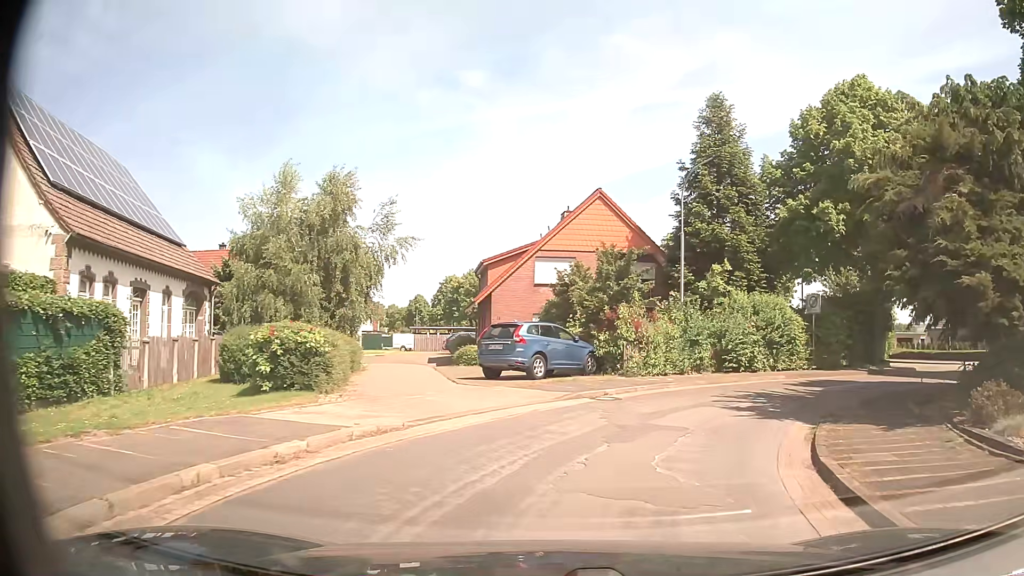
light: Day
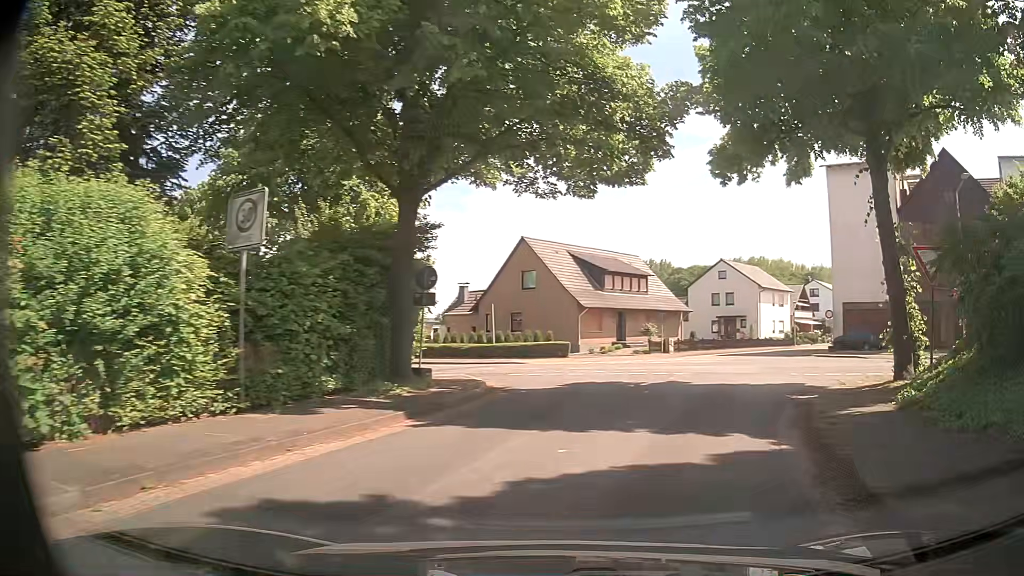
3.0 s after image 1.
(+6.9, +18.8) m; +46°
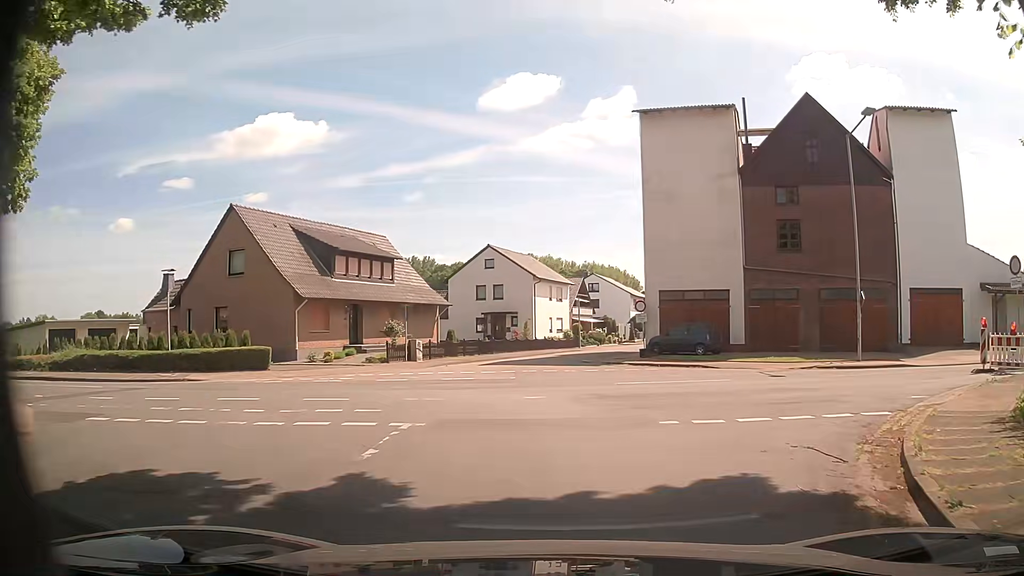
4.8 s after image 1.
(+2.1, +11.9) m; +20°
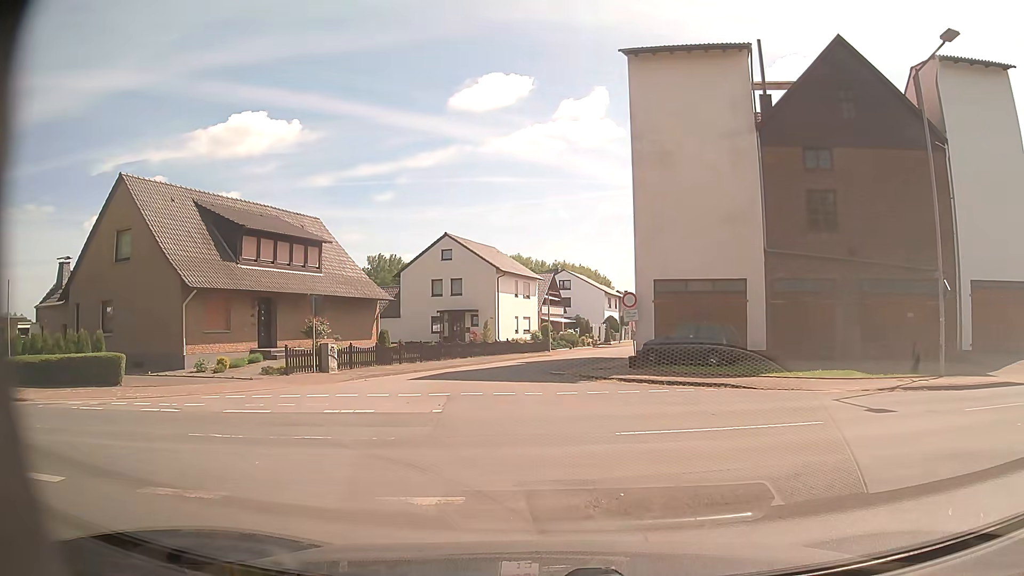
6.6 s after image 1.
(+0.3, +7.9) m; +2°
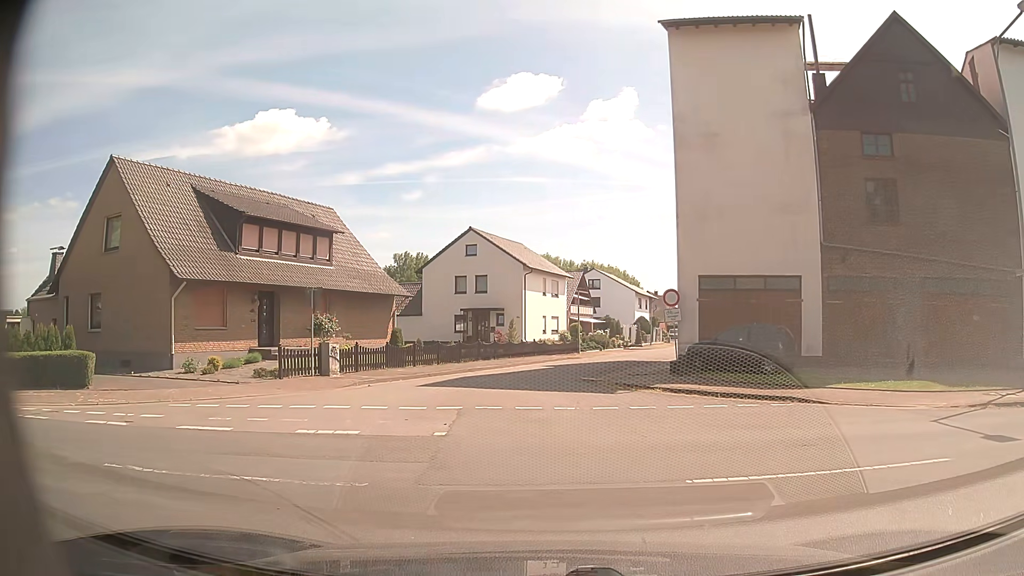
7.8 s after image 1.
(0.0, +2.6) m; -5°
